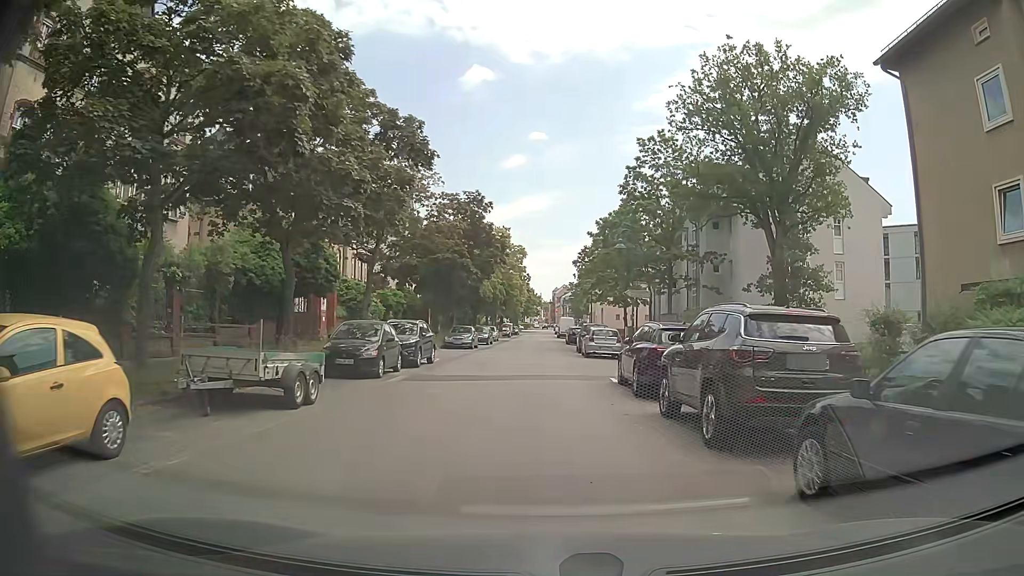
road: residential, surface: asphalt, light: Day
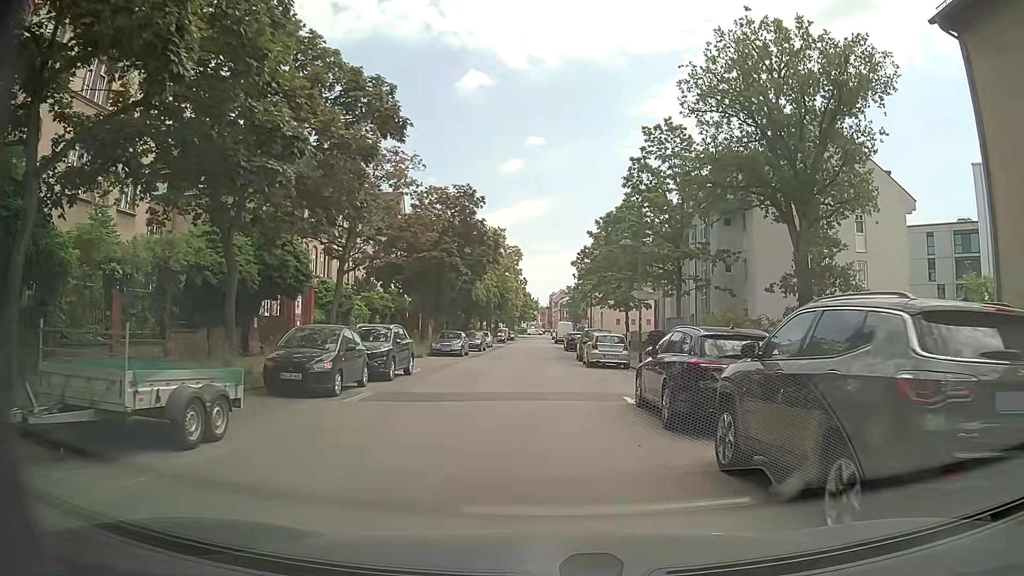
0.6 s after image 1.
(0.0, +3.7) m; +1°
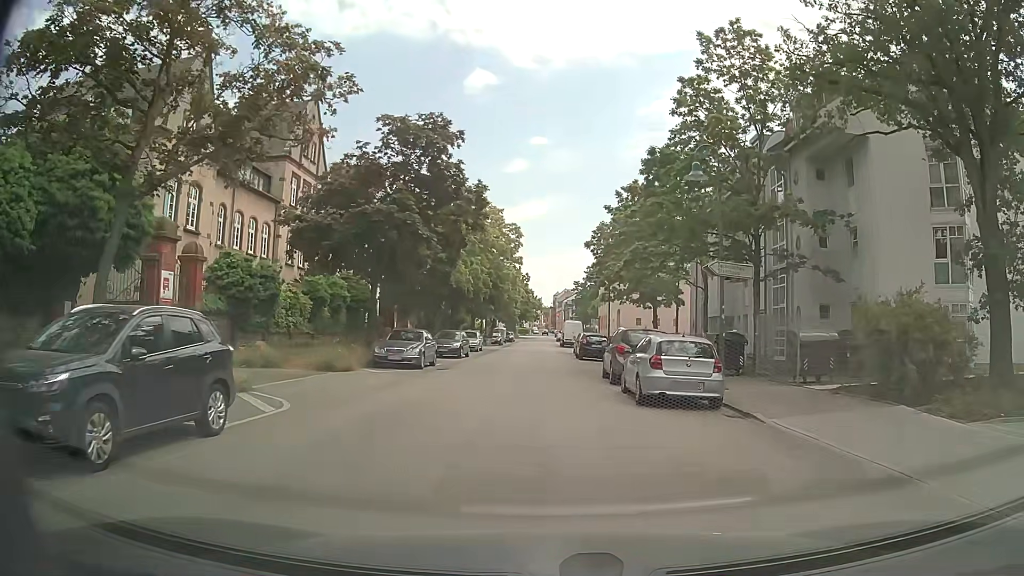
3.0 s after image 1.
(0.0, +13.7) m; 0°
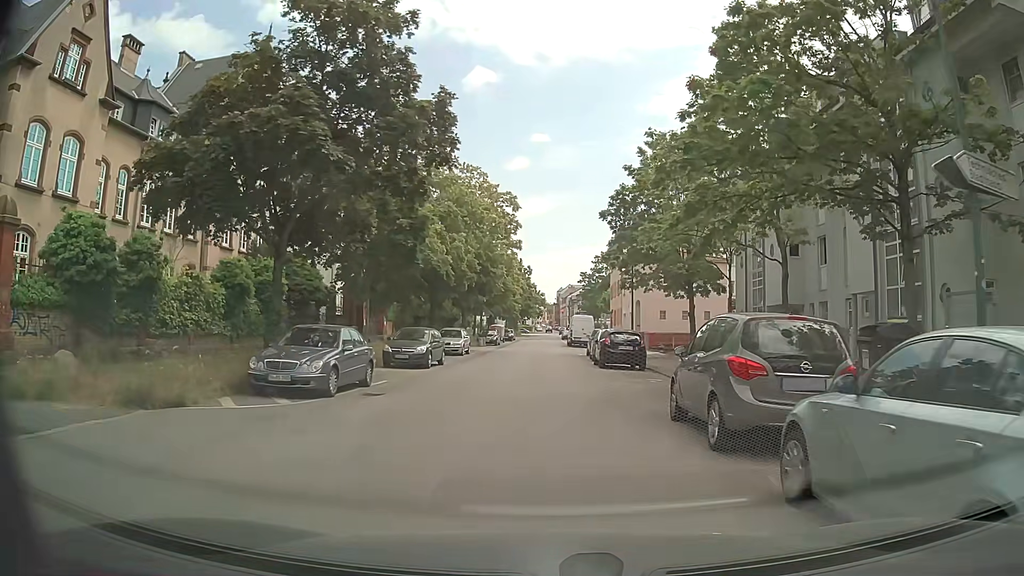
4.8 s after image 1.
(0.0, +11.0) m; 0°
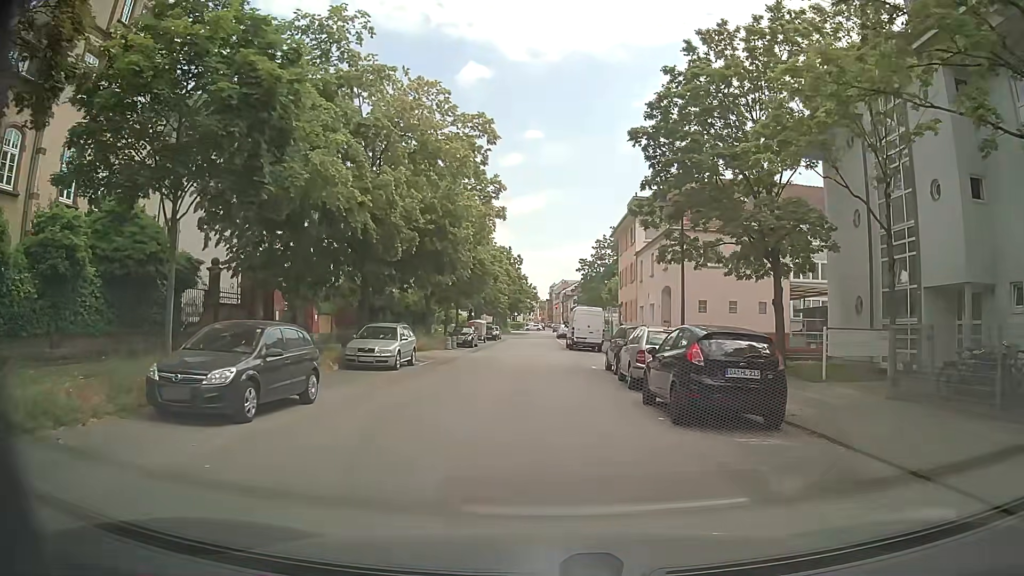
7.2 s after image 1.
(+0.1, +14.9) m; 0°
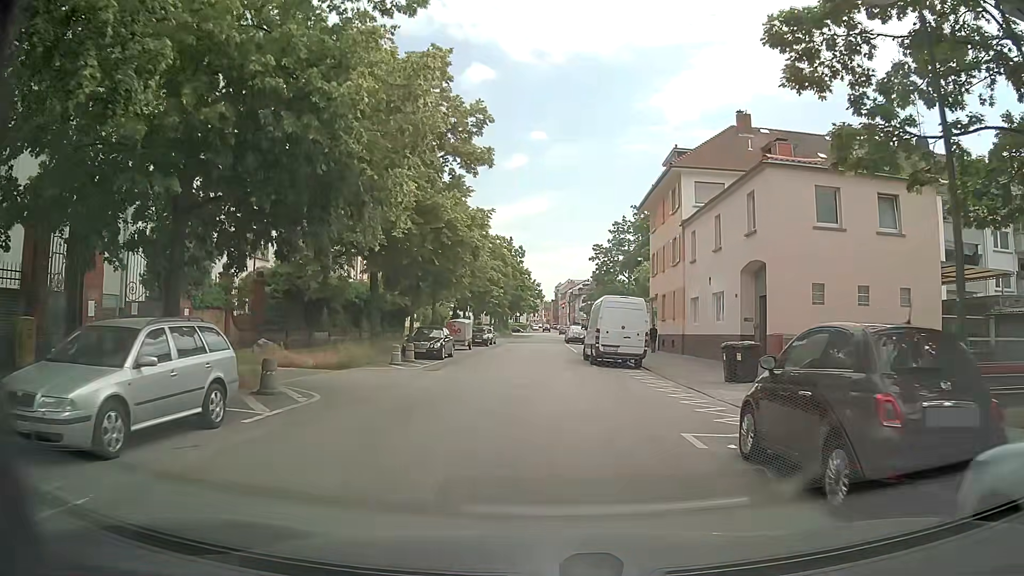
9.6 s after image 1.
(+0.4, +15.3) m; +1°
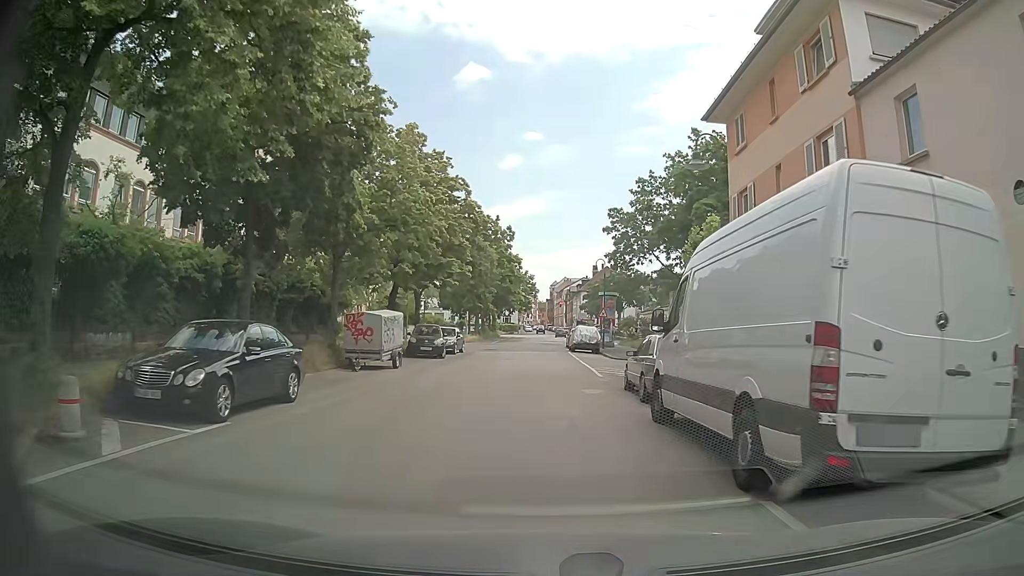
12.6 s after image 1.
(+0.2, +20.7) m; +1°
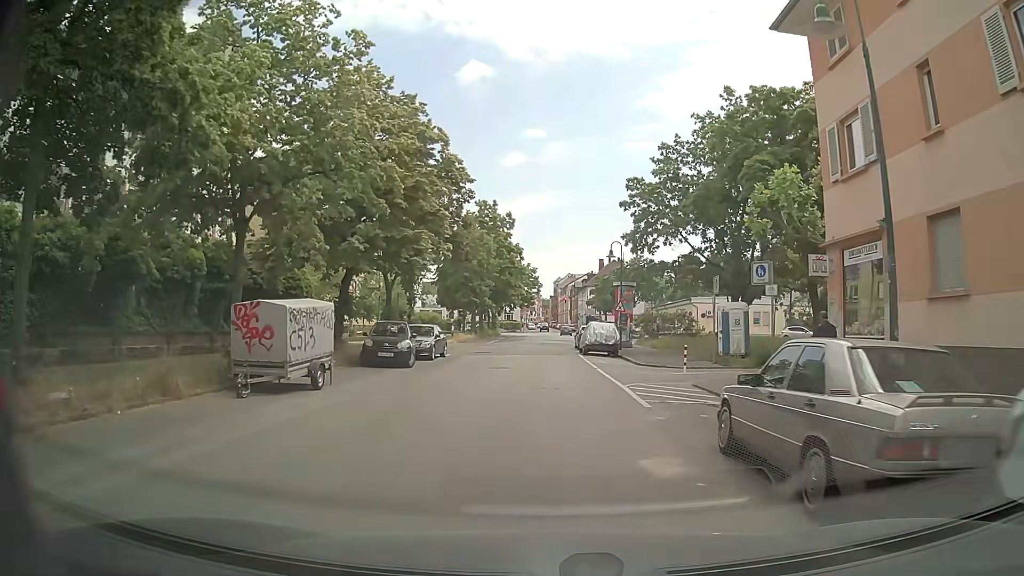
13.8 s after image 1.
(0.0, +8.4) m; -1°
(0, +10) (0, +20) (0, +30) (+1, +40) (+1, +50) (+2, +60) (+4, +70) (+4, +80) (+4, +90) (+5, +100) m
